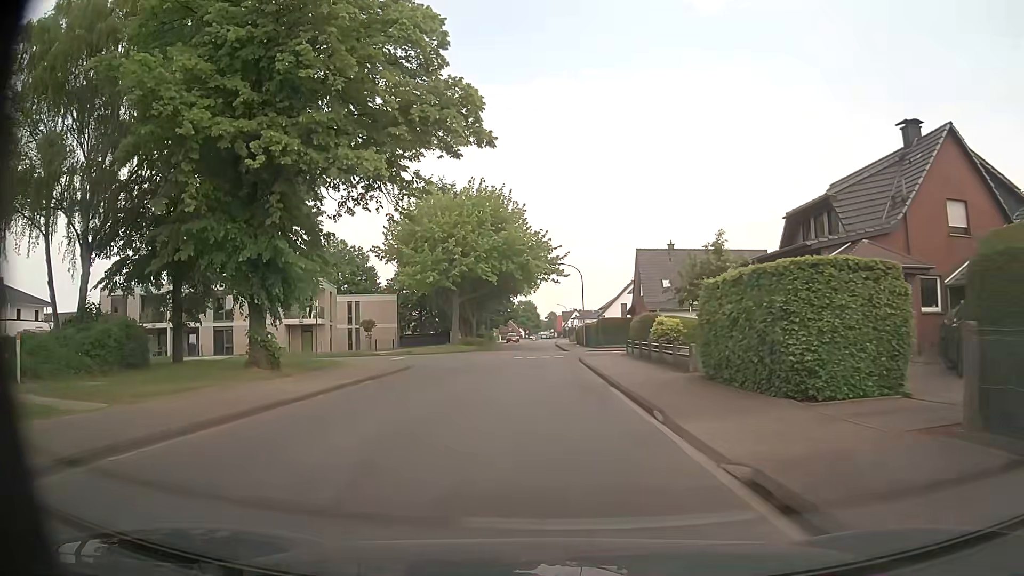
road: tertiary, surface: asphalt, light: Day
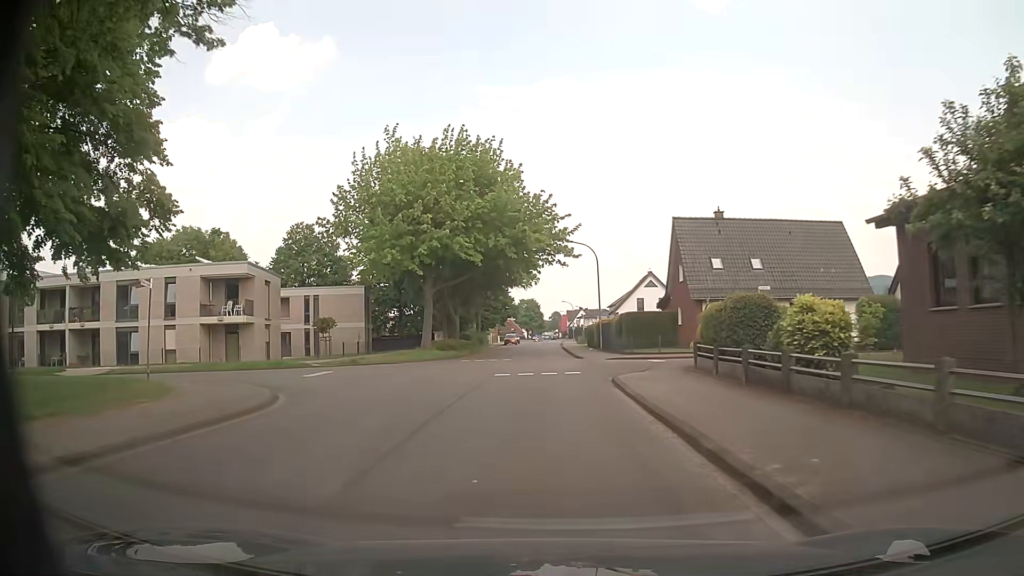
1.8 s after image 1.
(0.0, +15.4) m; 0°
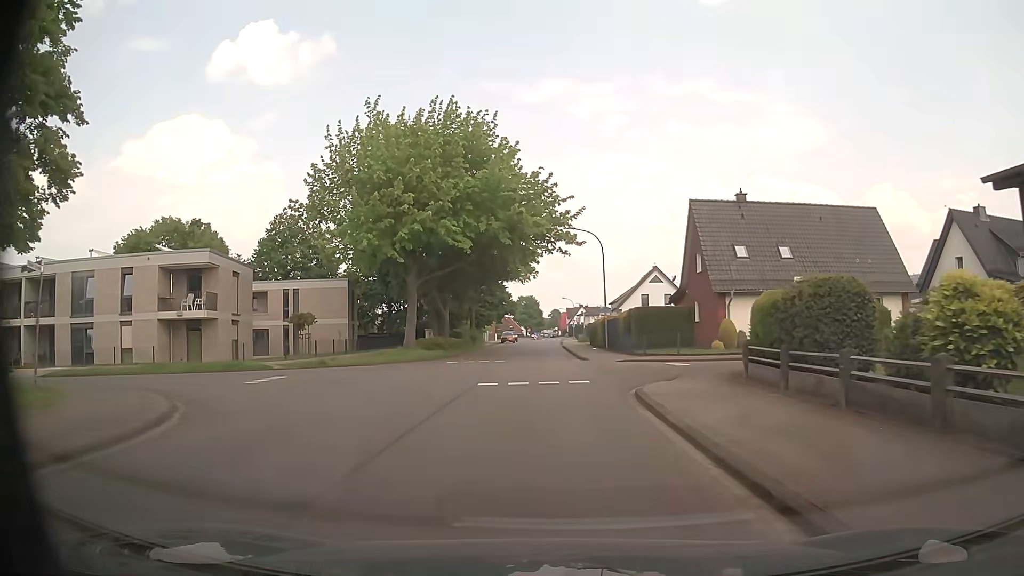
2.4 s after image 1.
(0.0, +5.0) m; 0°
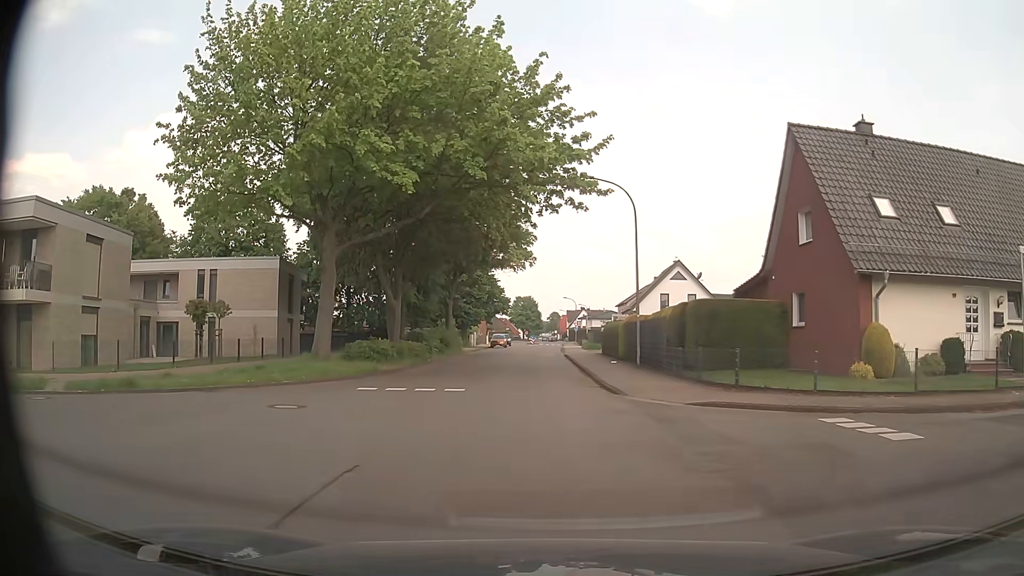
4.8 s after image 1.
(-0.1, +14.7) m; -1°
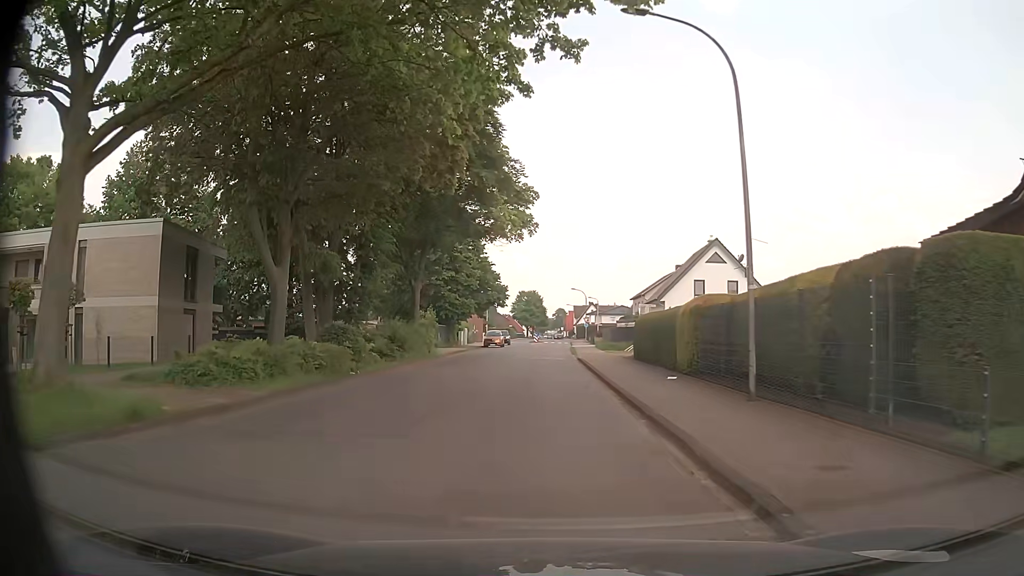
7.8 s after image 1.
(+0.1, +15.2) m; -1°
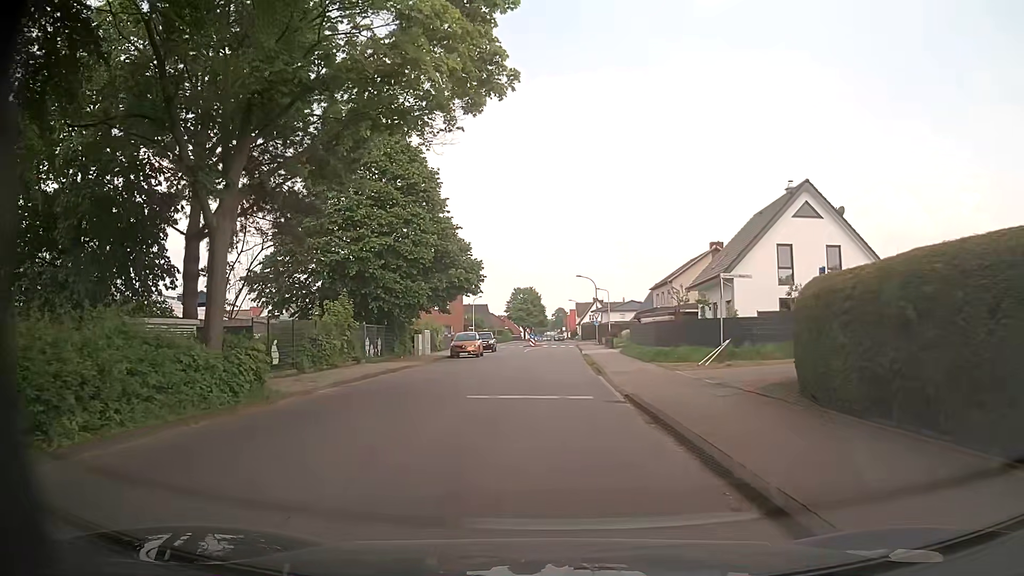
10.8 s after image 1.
(+0.3, +22.5) m; +1°
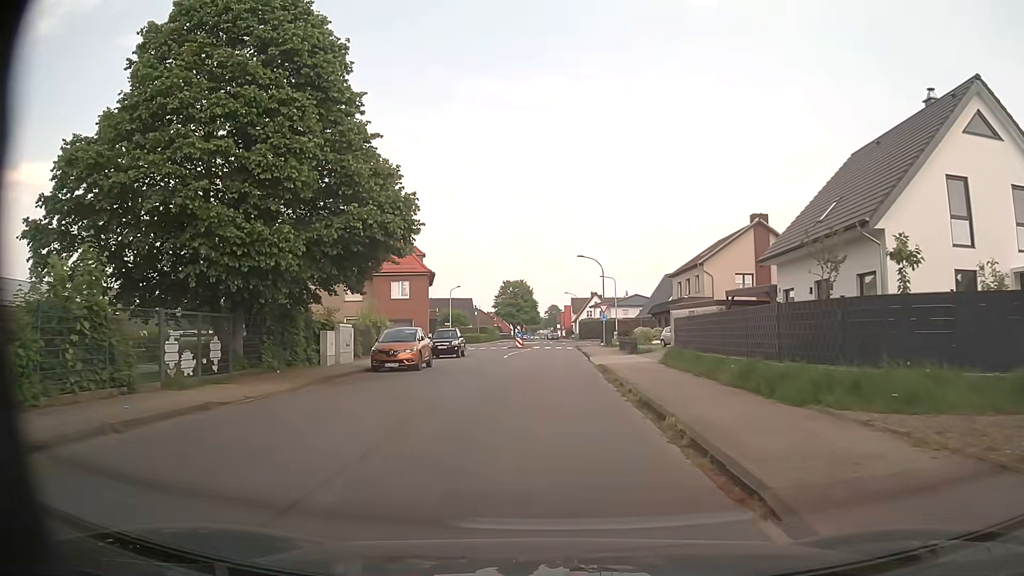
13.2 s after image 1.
(+0.2, +18.1) m; +1°
